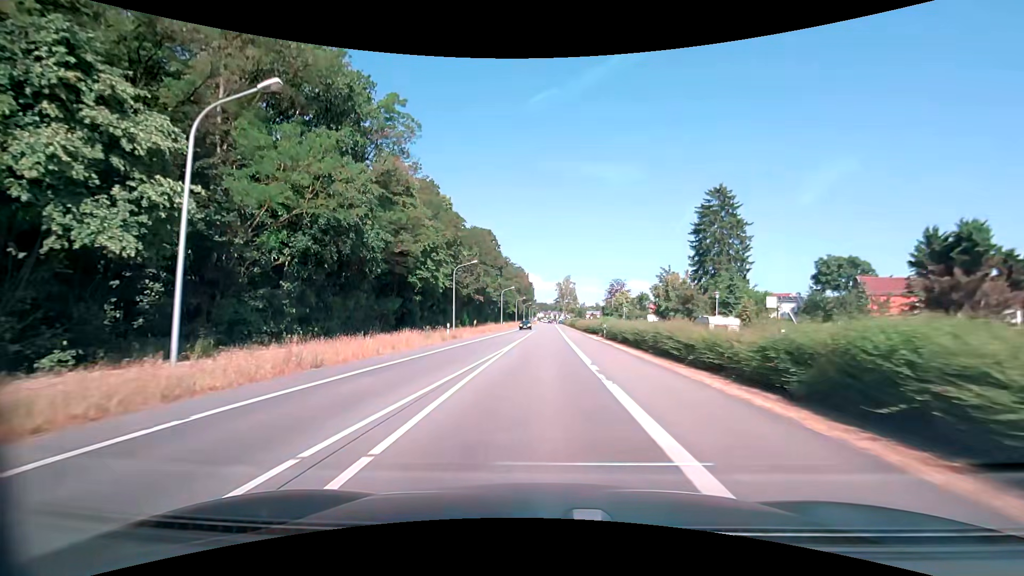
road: primary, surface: asphalt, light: Day
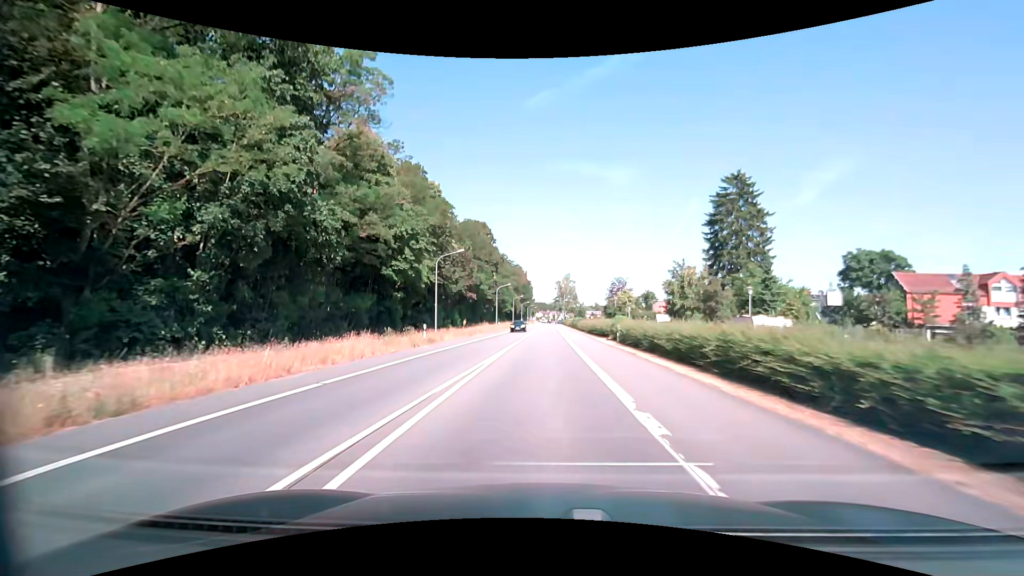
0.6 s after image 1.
(0.0, +7.8) m; 0°
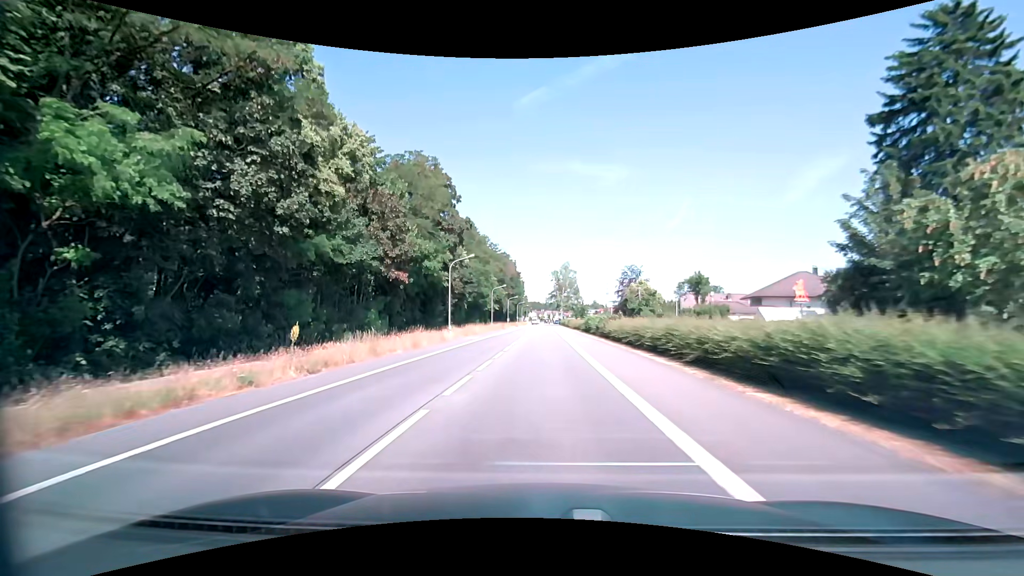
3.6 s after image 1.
(+0.2, +39.4) m; 0°
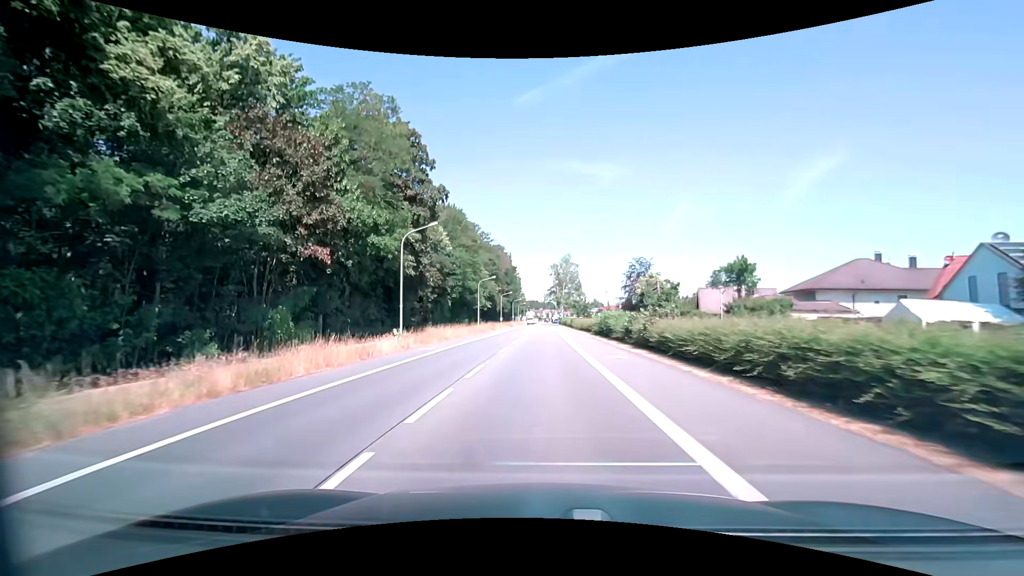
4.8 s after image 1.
(+0.1, +15.8) m; 0°
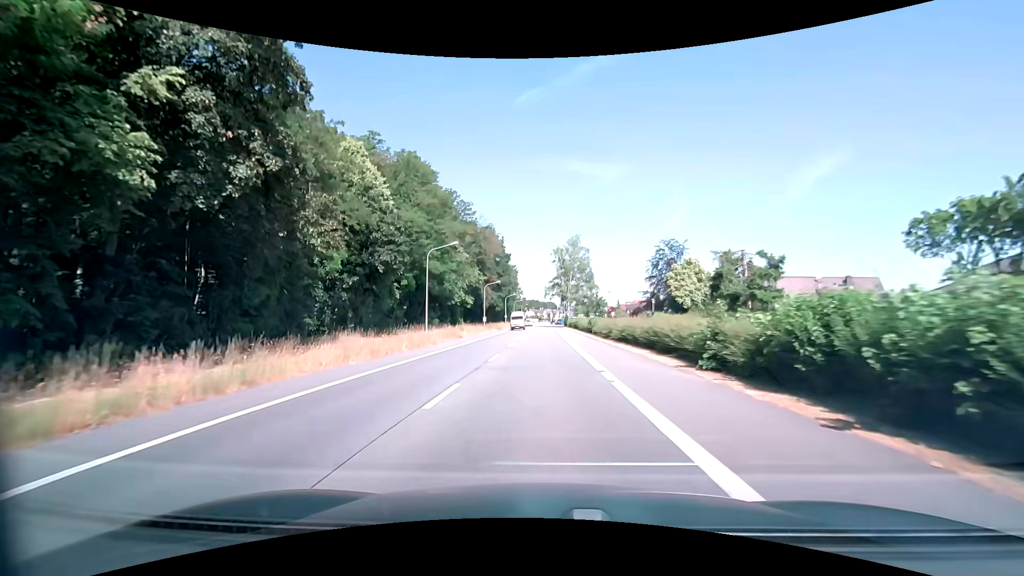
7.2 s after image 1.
(+0.1, +31.0) m; 0°
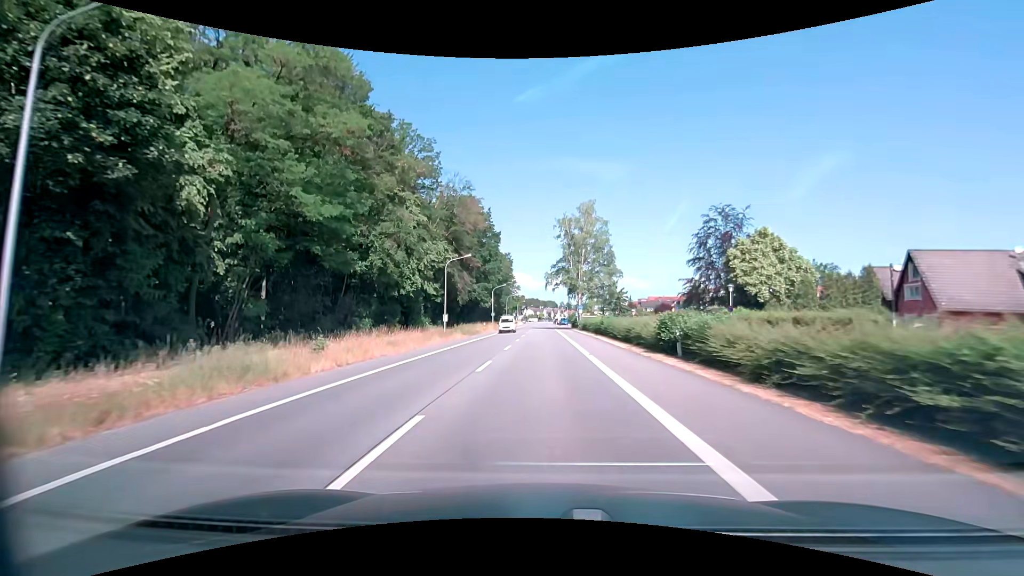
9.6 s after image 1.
(-0.1, +30.4) m; 0°
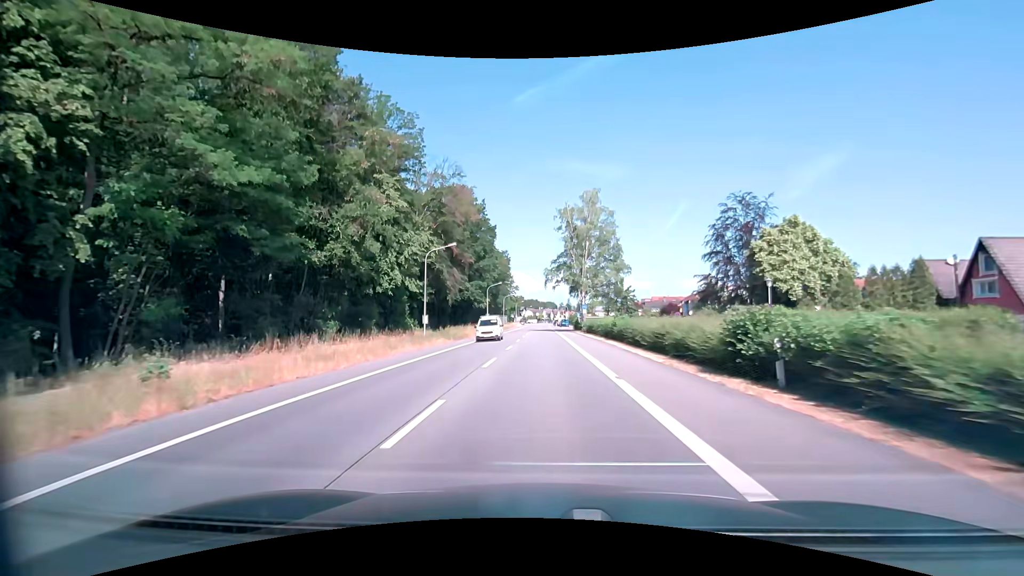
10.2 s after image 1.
(0.0, +7.5) m; 0°
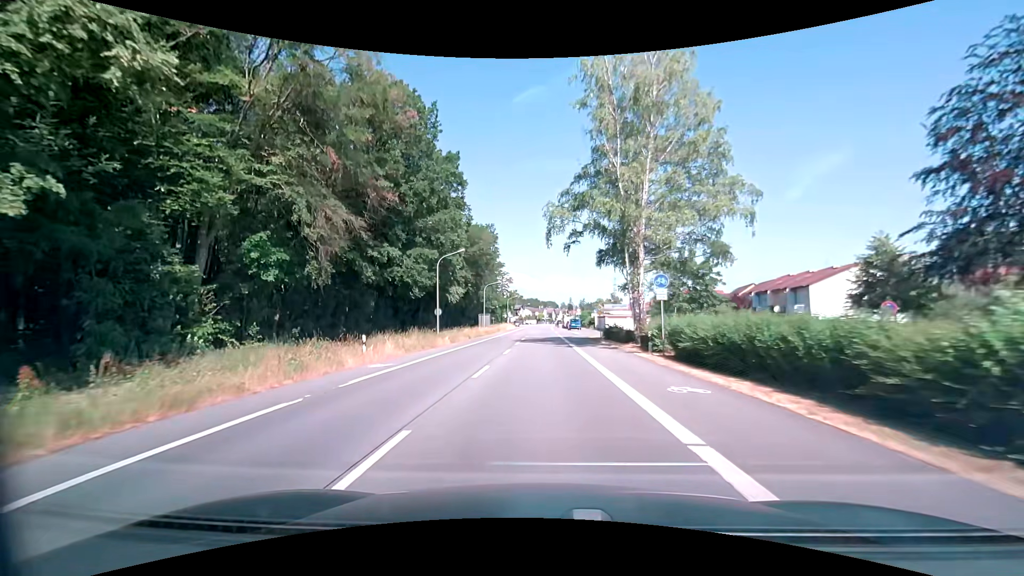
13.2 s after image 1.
(0.0, +38.1) m; 0°
(0, +10) (0, +20) (0, +30) (0, +40) (0, +50) (0, +60) (0, +70) (0, +80) (0, +90) (0, +100) m
